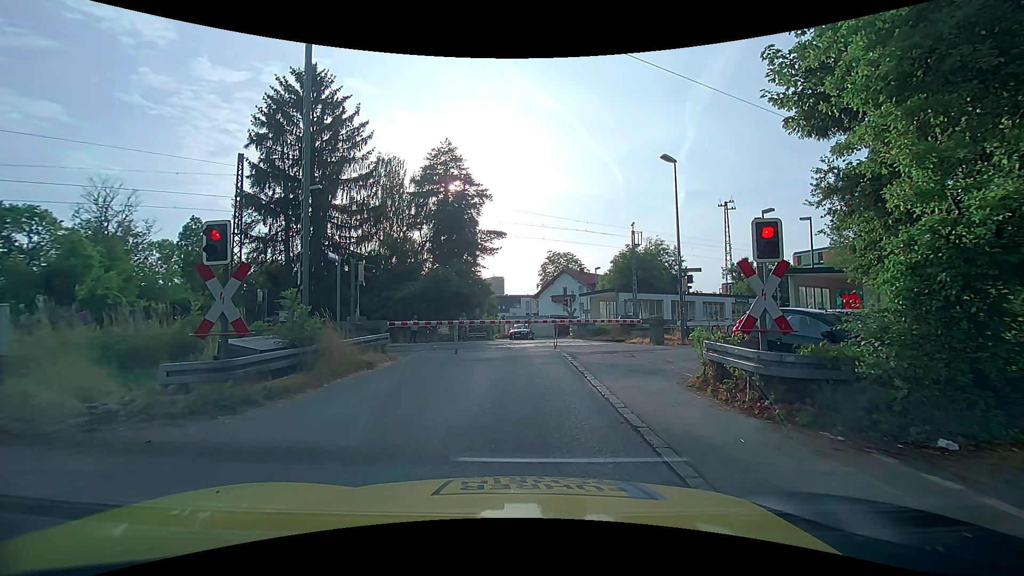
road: unclassified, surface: asphalt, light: Day
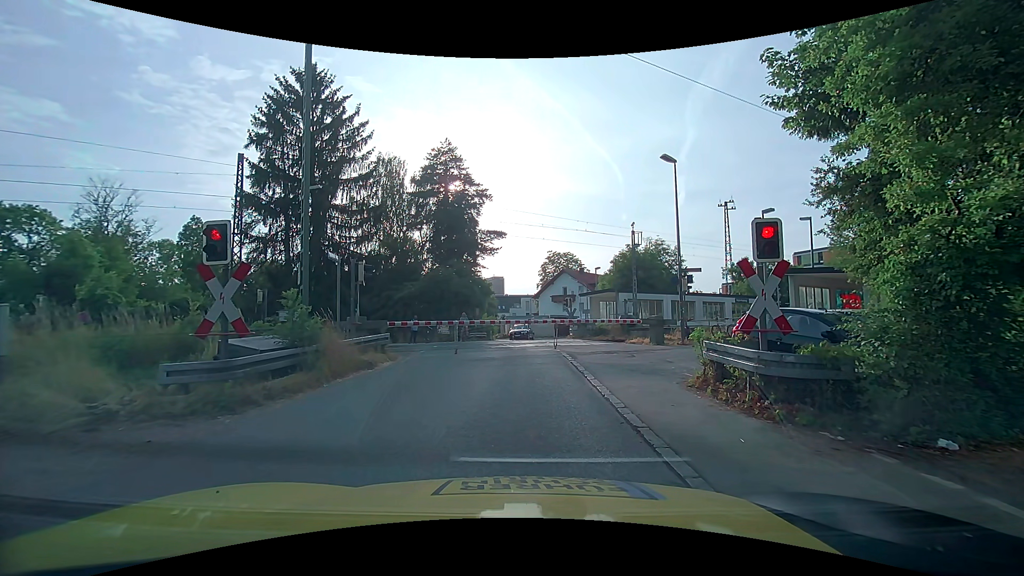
(0.0, 0.0) m; 0°
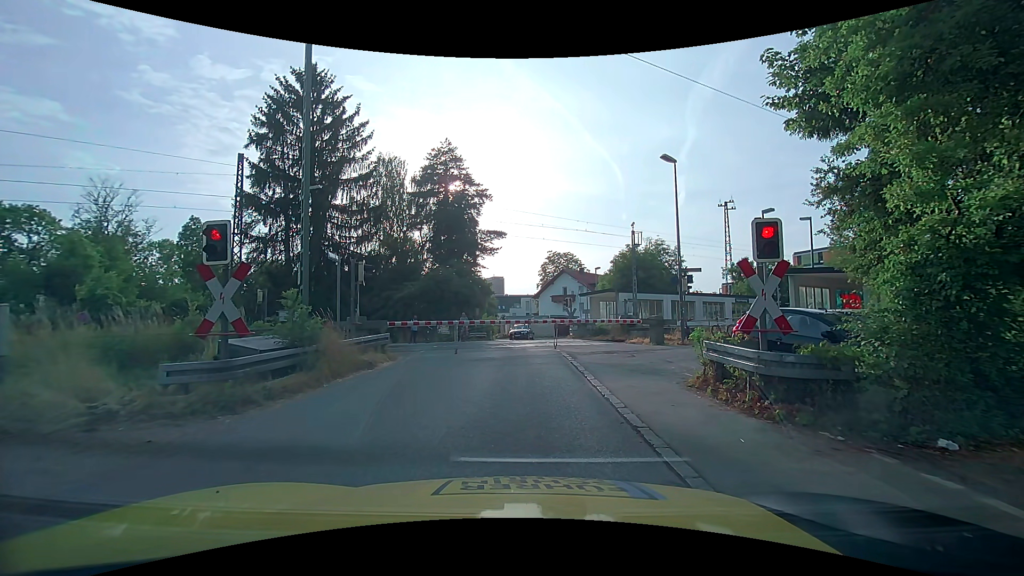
(0.0, 0.0) m; 0°
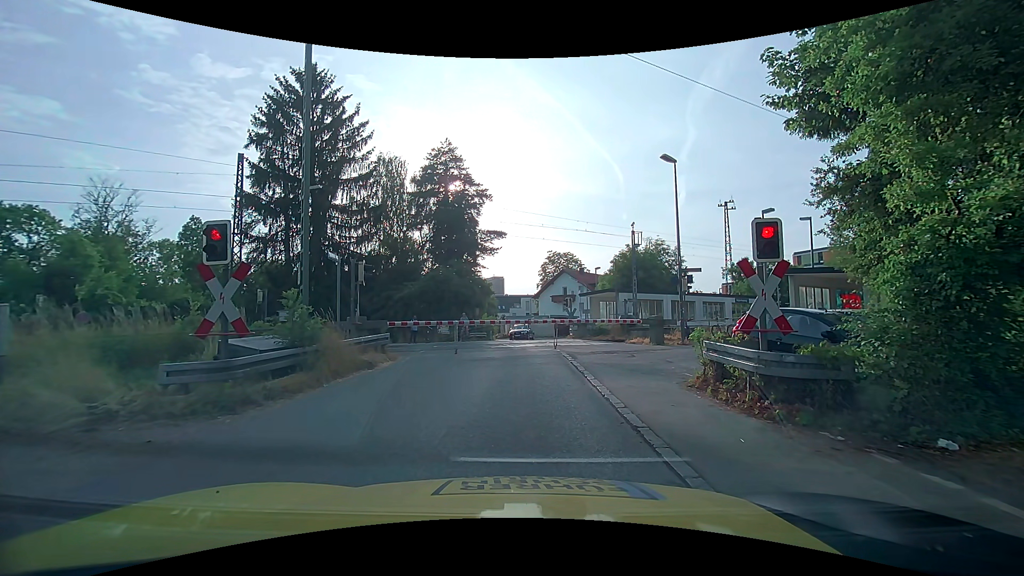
(0.0, 0.0) m; 0°
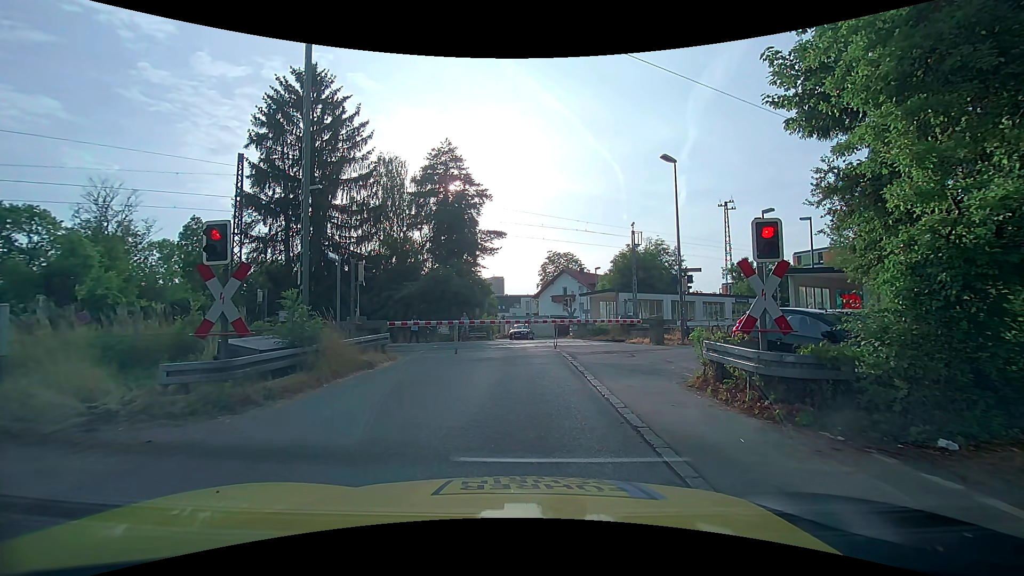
(0.0, 0.0) m; 0°
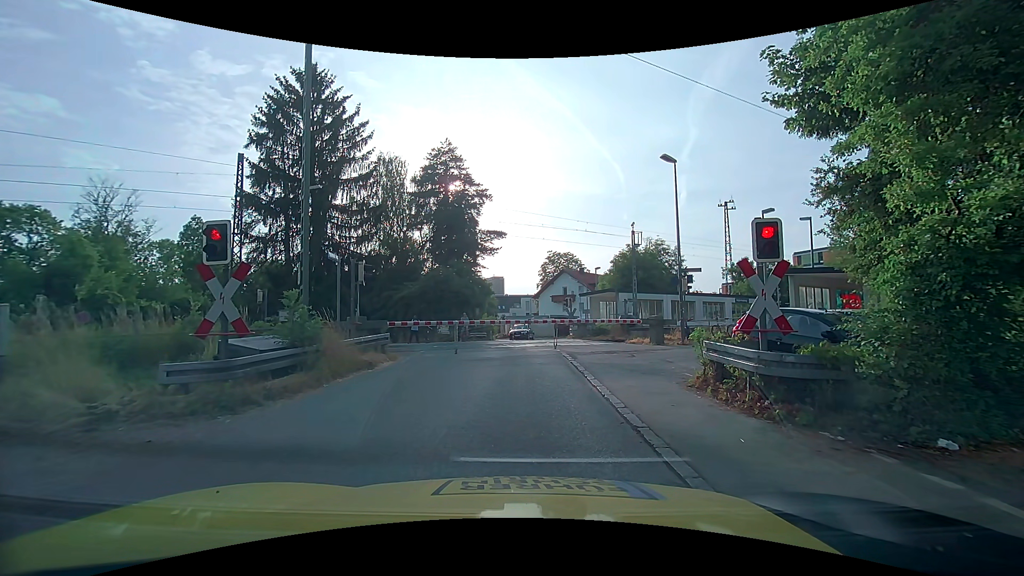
(0.0, 0.0) m; 0°
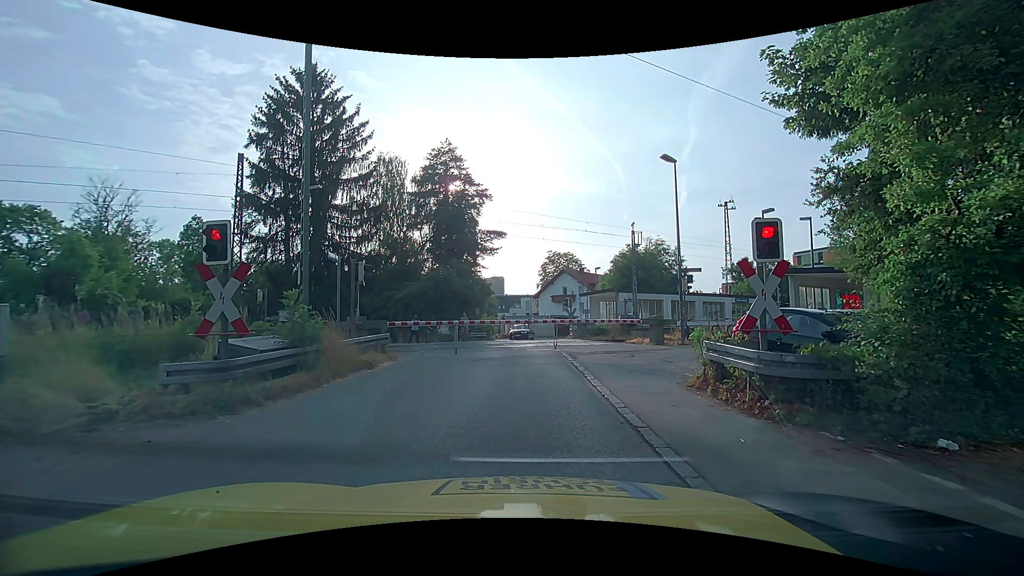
(0.0, 0.0) m; 0°
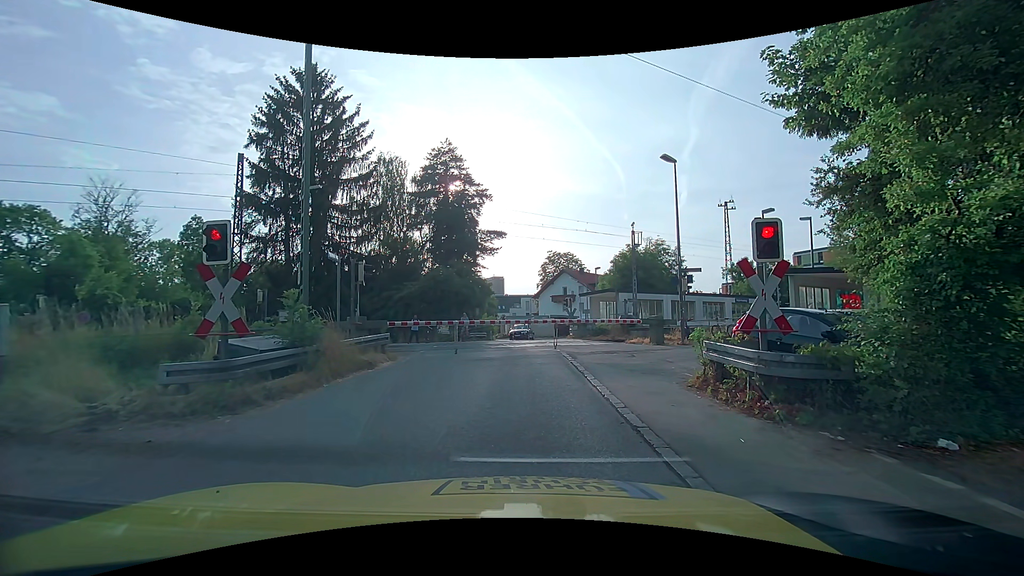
(0.0, 0.0) m; 0°
